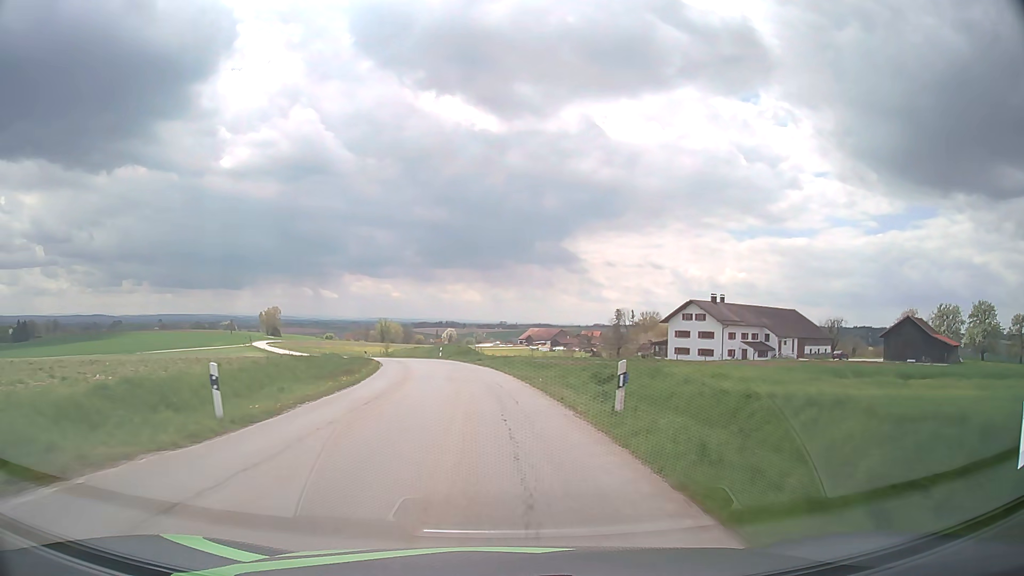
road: tertiary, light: Day
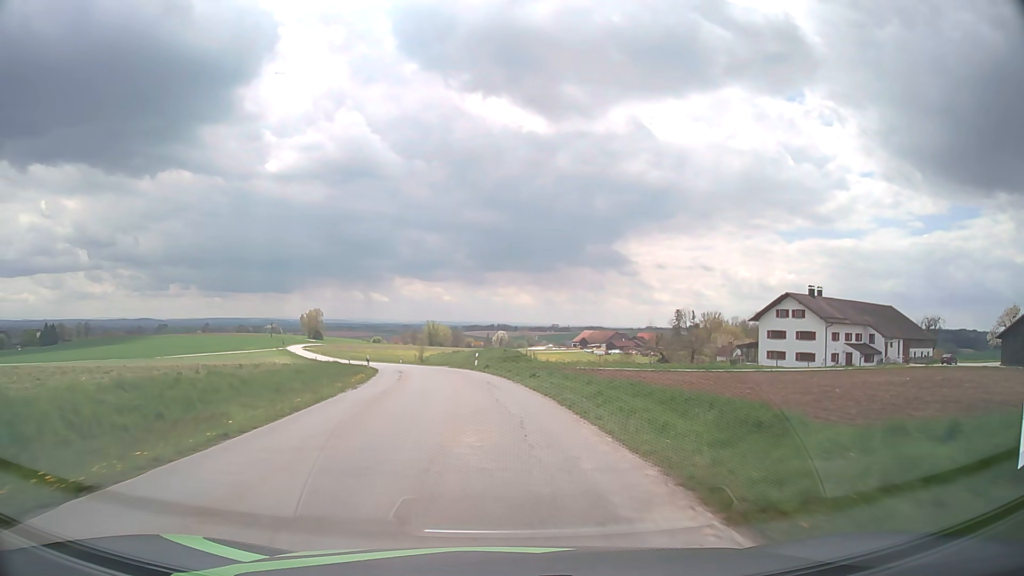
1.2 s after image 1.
(-0.7, +18.6) m; -4°
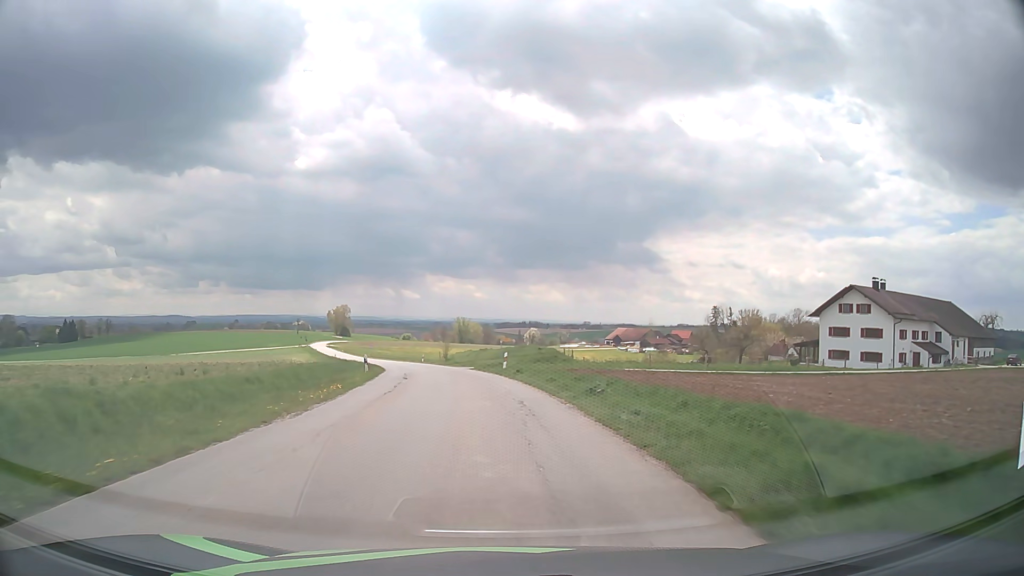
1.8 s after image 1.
(-0.2, +9.3) m; -3°
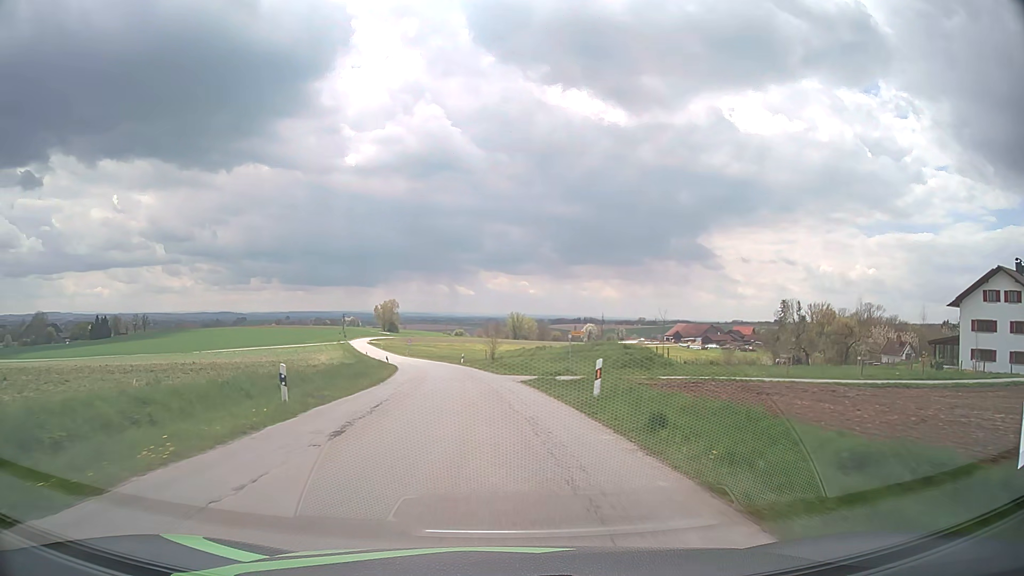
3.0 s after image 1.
(-0.7, +18.6) m; -5°
